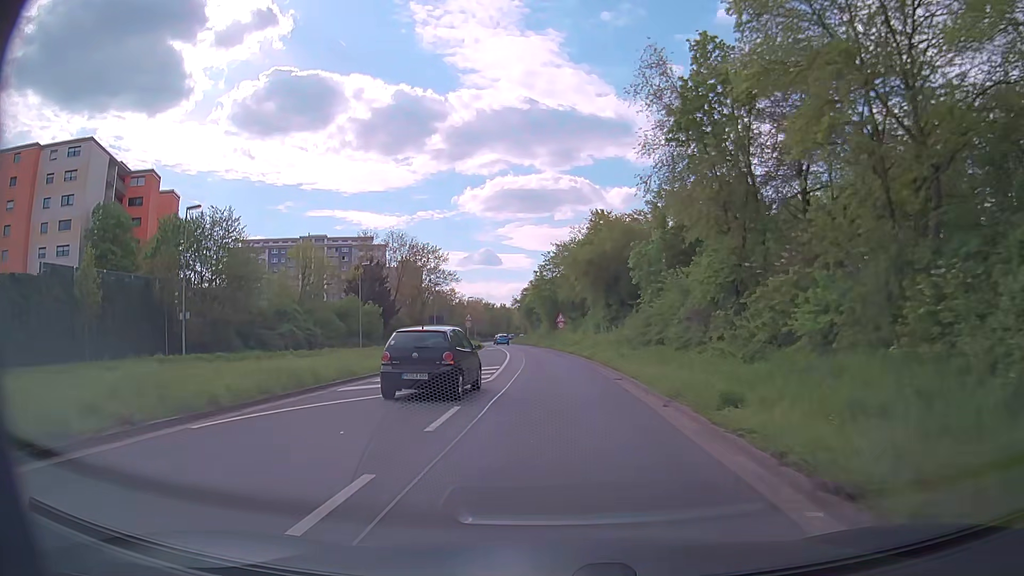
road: primary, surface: asphalt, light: Day
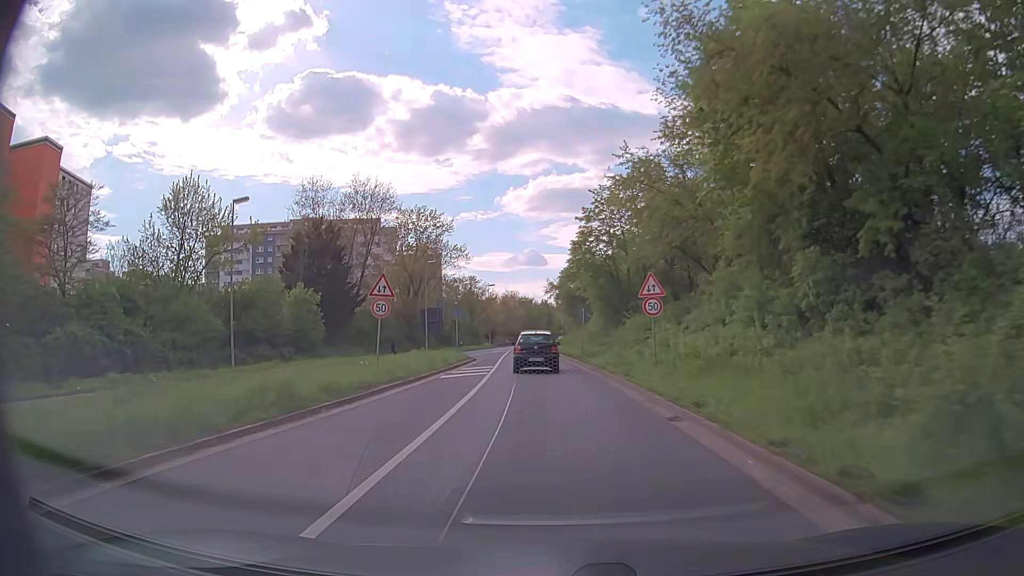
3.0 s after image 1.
(-0.9, +39.7) m; -4°
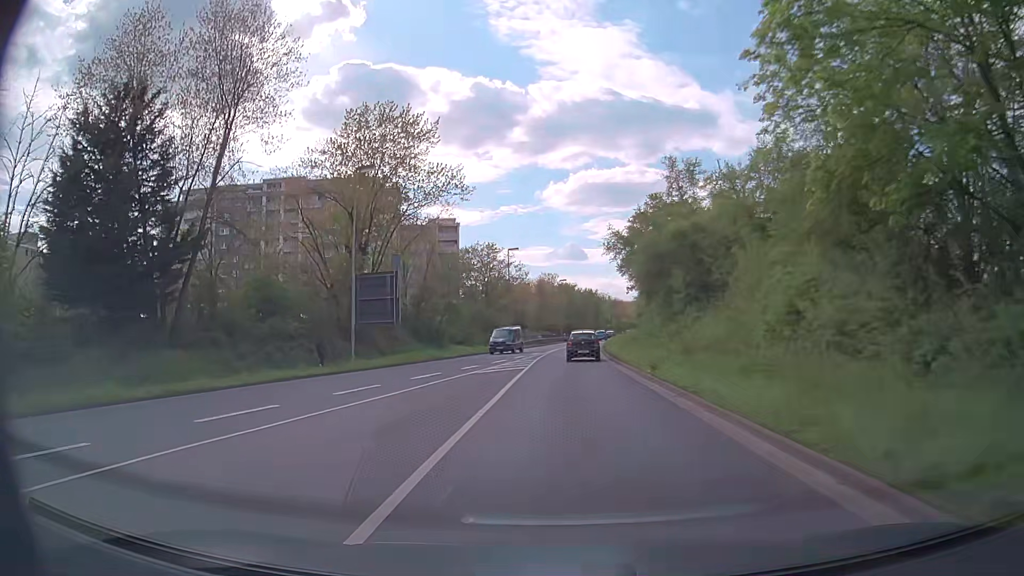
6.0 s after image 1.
(-2.0, +40.3) m; -4°
(0, +10) (0, +20) (+1, +30) (+1, +40) (+2, +50) (+2, +60) (+3, +70) (+4, +80) (+5, +90) (+7, +100) m
